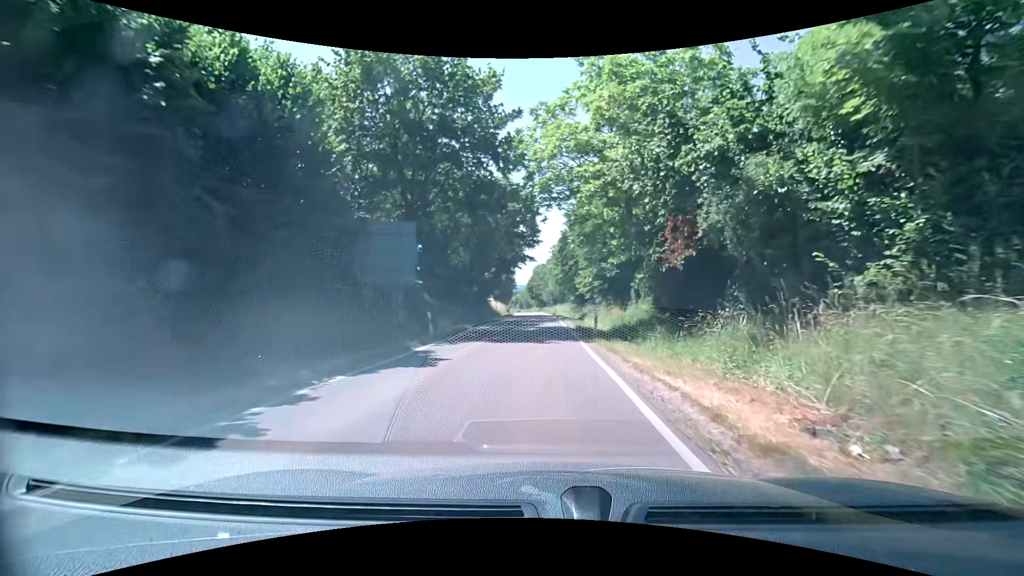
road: tertiary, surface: asphalt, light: Day
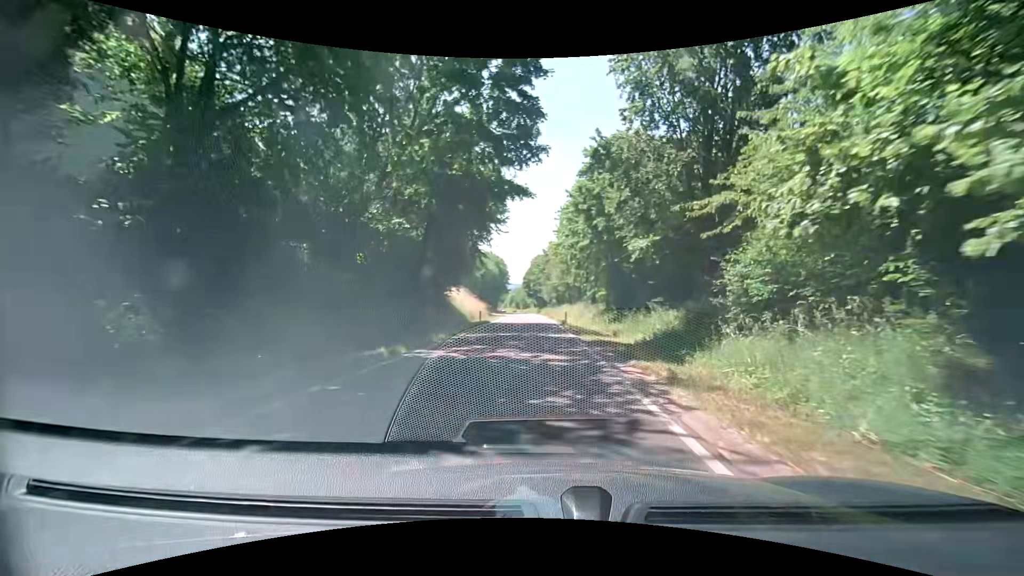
(-0.1, +32.0) m; +2°
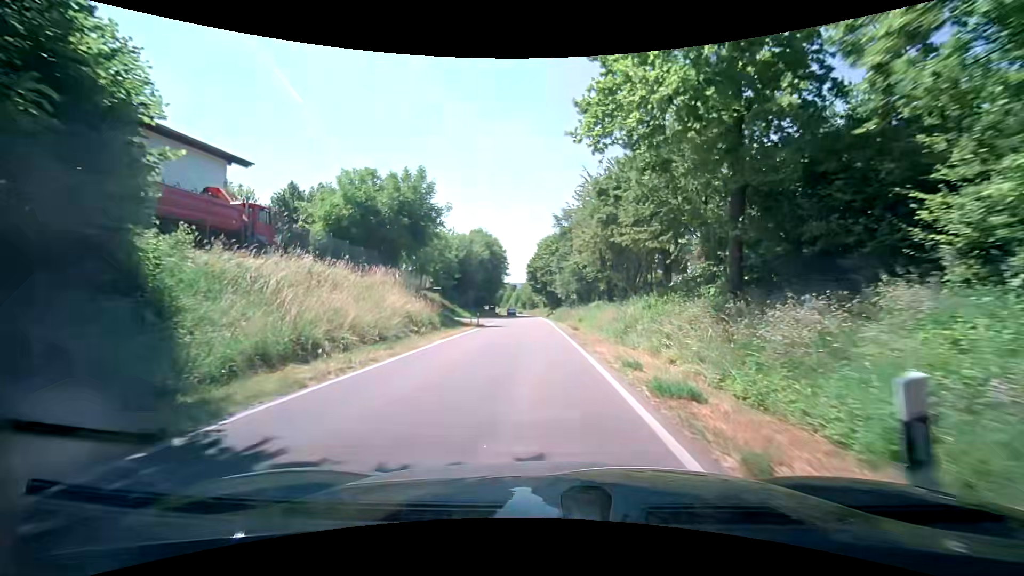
(-0.9, +35.3) m; -3°
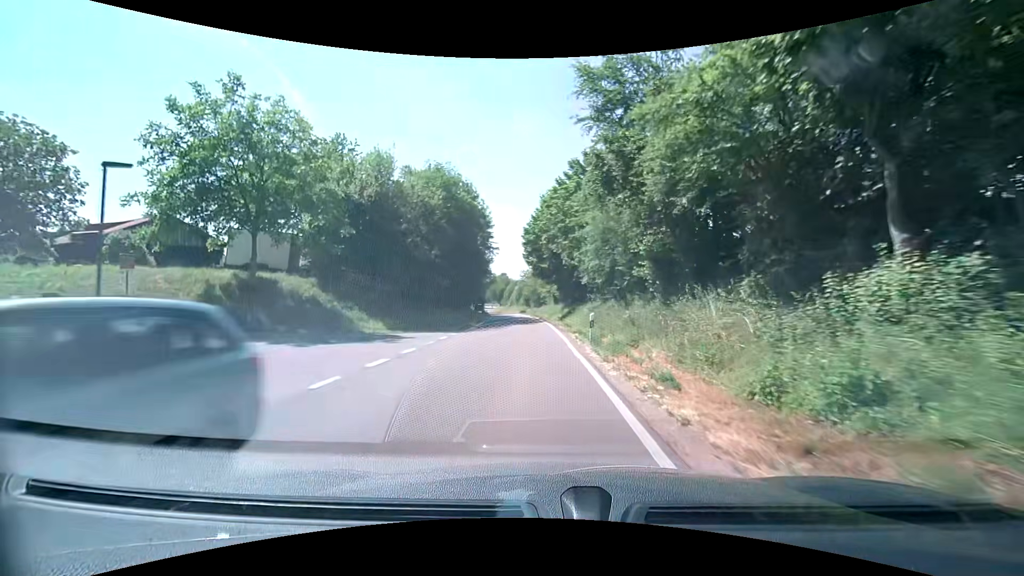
(-0.2, +36.4) m; -1°
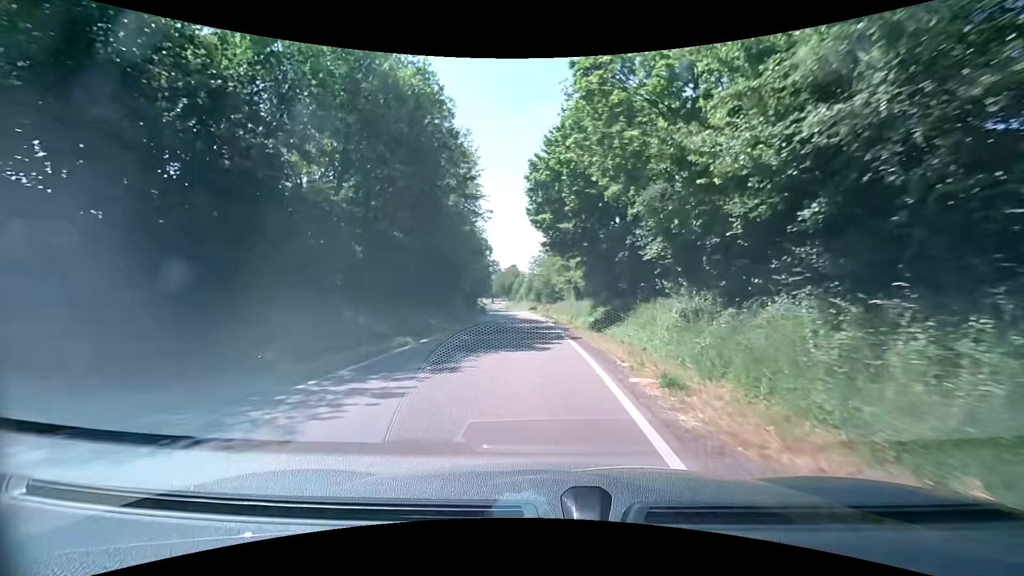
(-0.3, +21.6) m; -1°
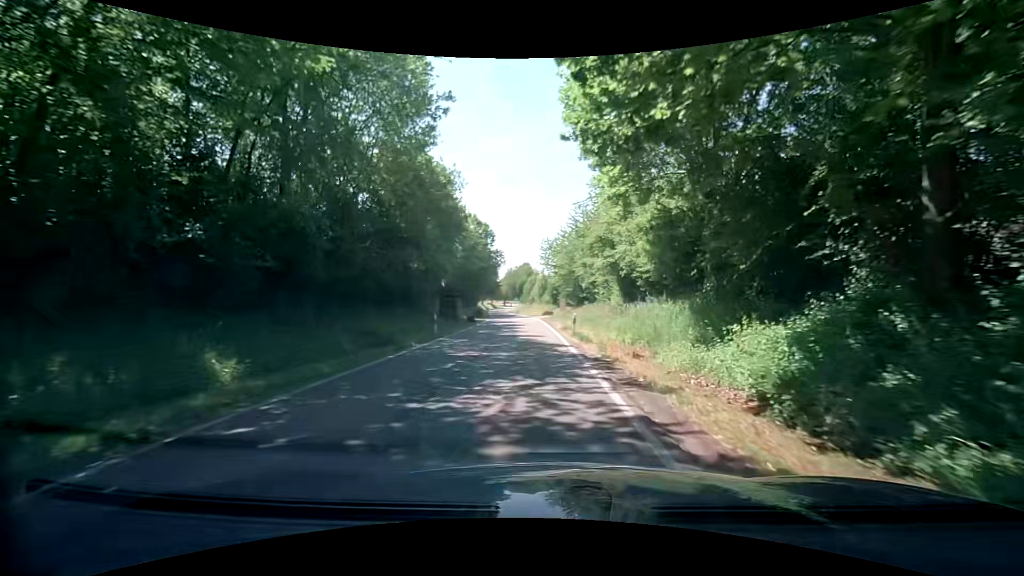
(-0.3, +21.2) m; -2°
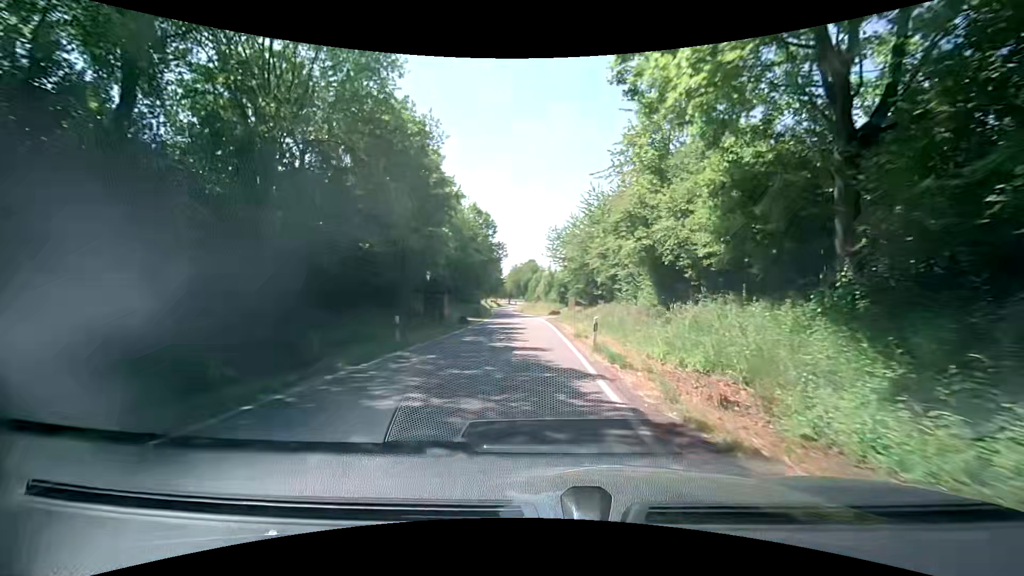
(0.0, +7.0) m; -1°
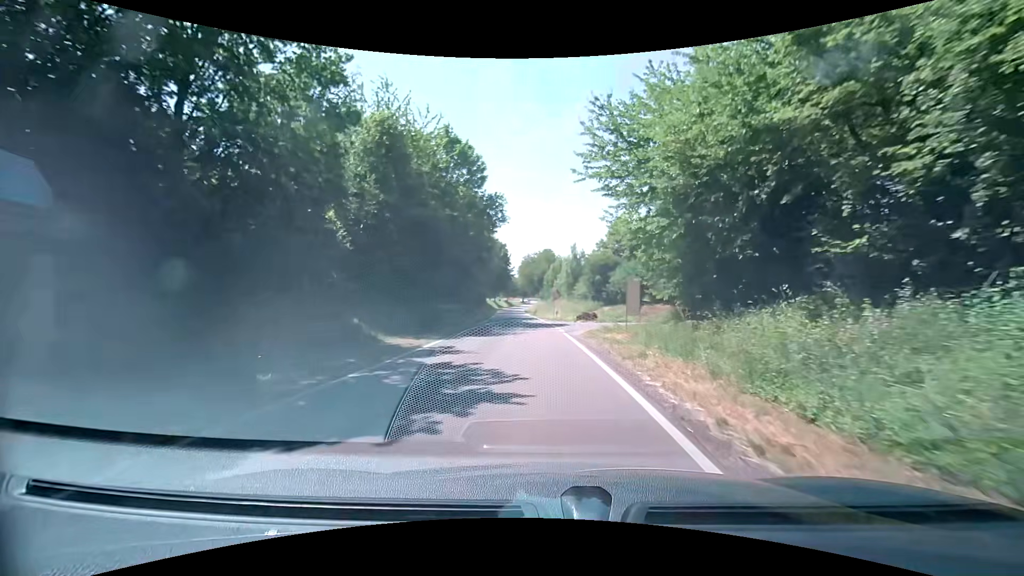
(-0.3, +27.6) m; -1°
(0, +10) (0, +20) (-1, +30) (-1, +40) (-2, +50) (-2, +60) (-3, +70) (-4, +80) (-4, +90) (-5, +100) m
